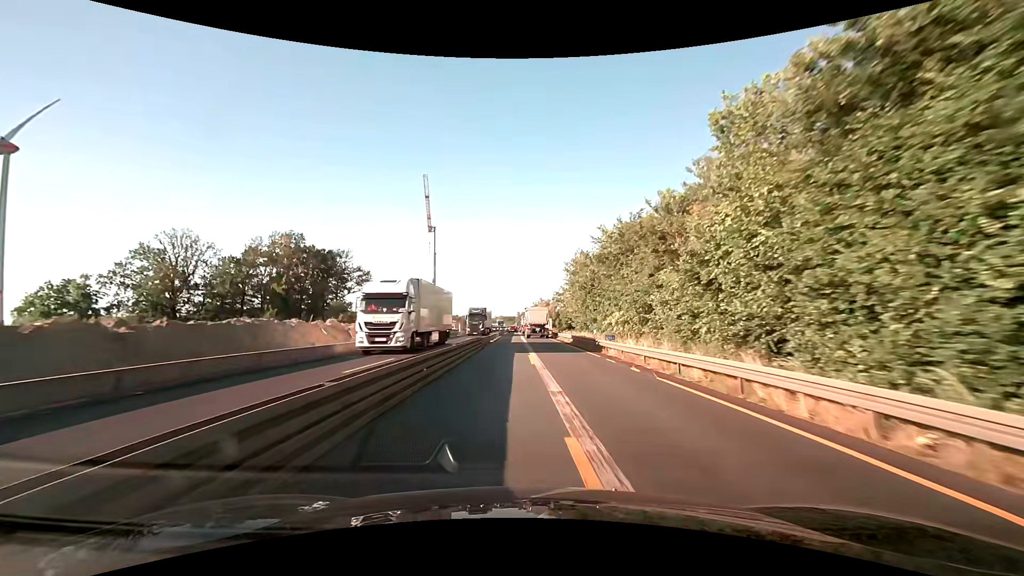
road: motorway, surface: asphalt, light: Day
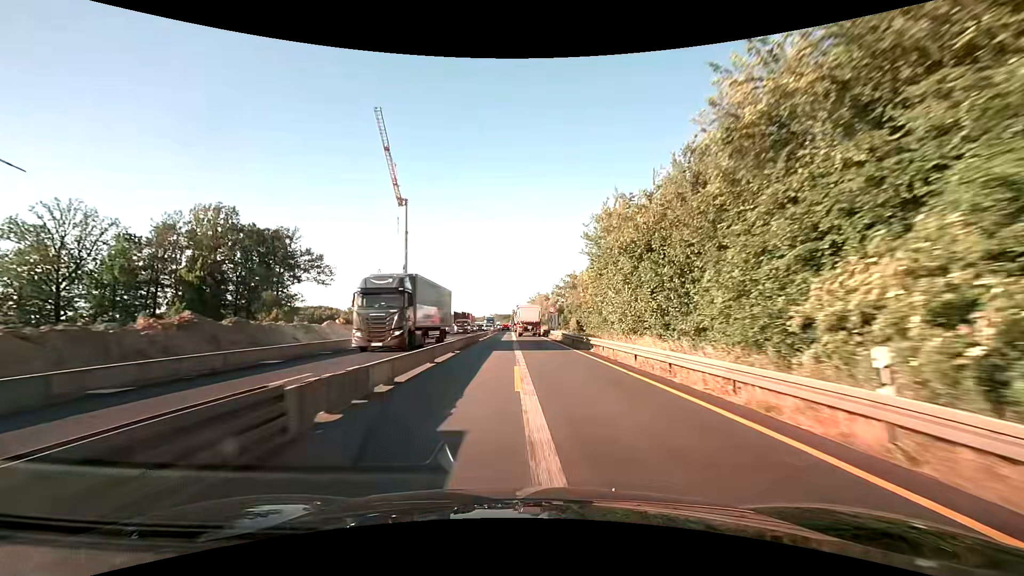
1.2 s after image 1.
(+0.1, +25.1) m; 0°
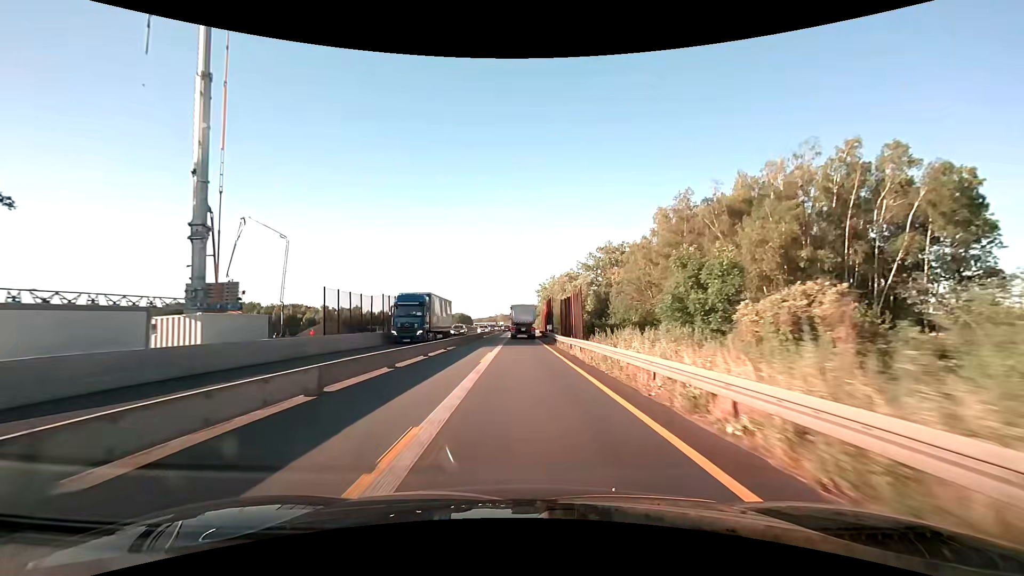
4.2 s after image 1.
(+0.1, +61.5) m; -1°
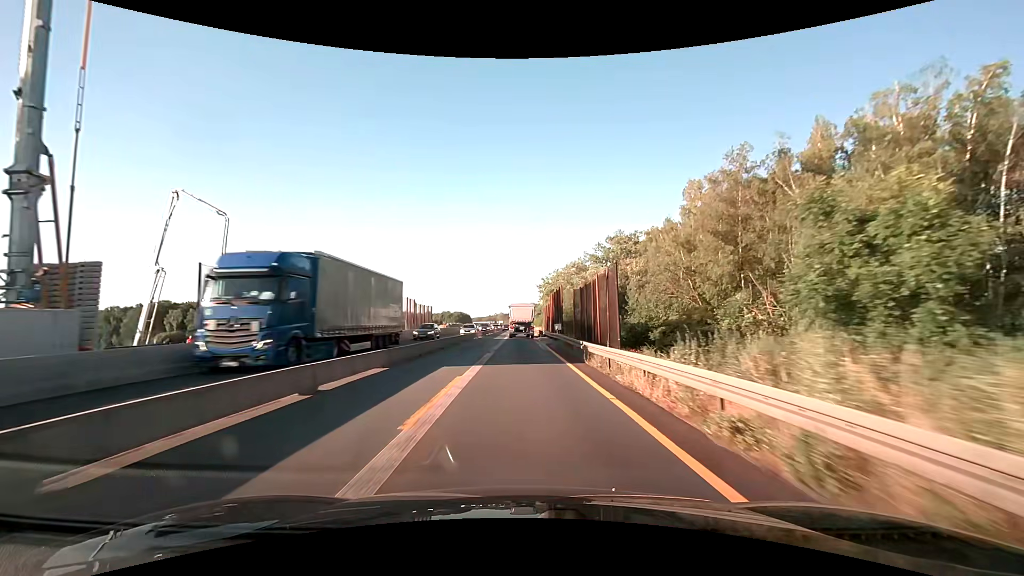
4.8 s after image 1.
(0.0, +12.0) m; 0°
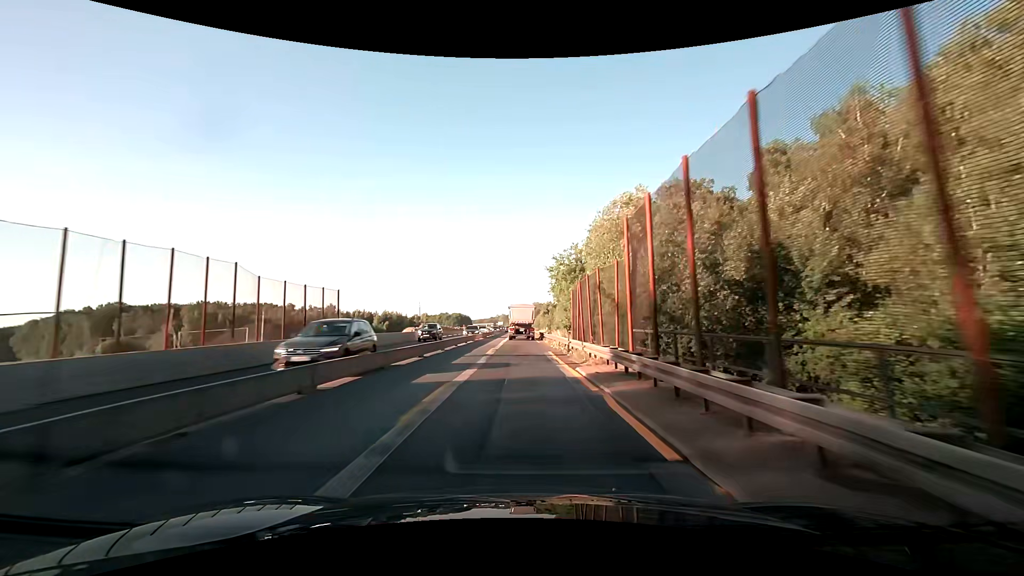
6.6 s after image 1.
(-0.1, +35.7) m; 0°
(0, +10) (0, +20) (0, +30) (0, +40) (0, +50) (0, +60) (0, +70) (0, +80) (0, +90) (0, +100) m
